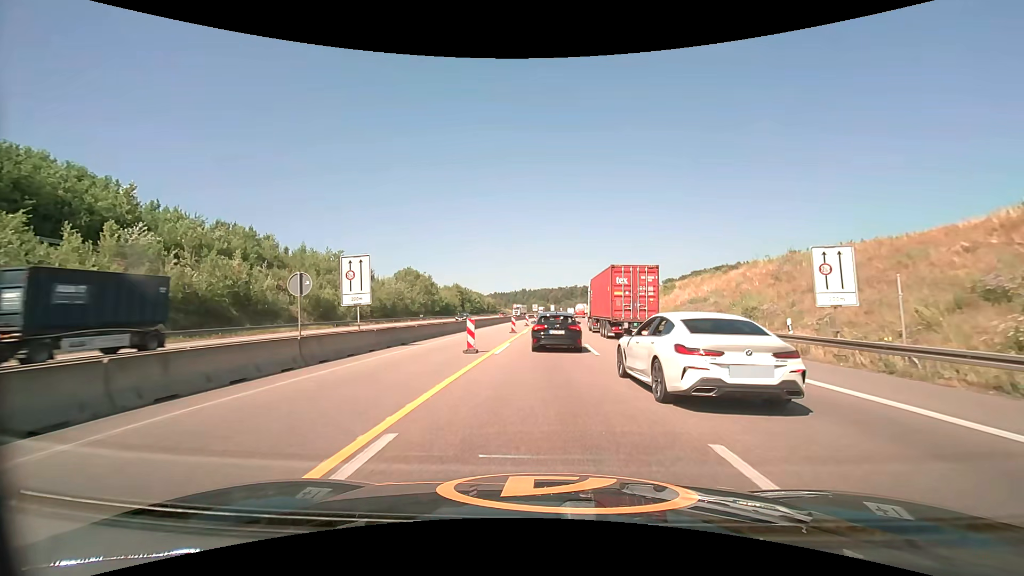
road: motorway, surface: asphalt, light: Day
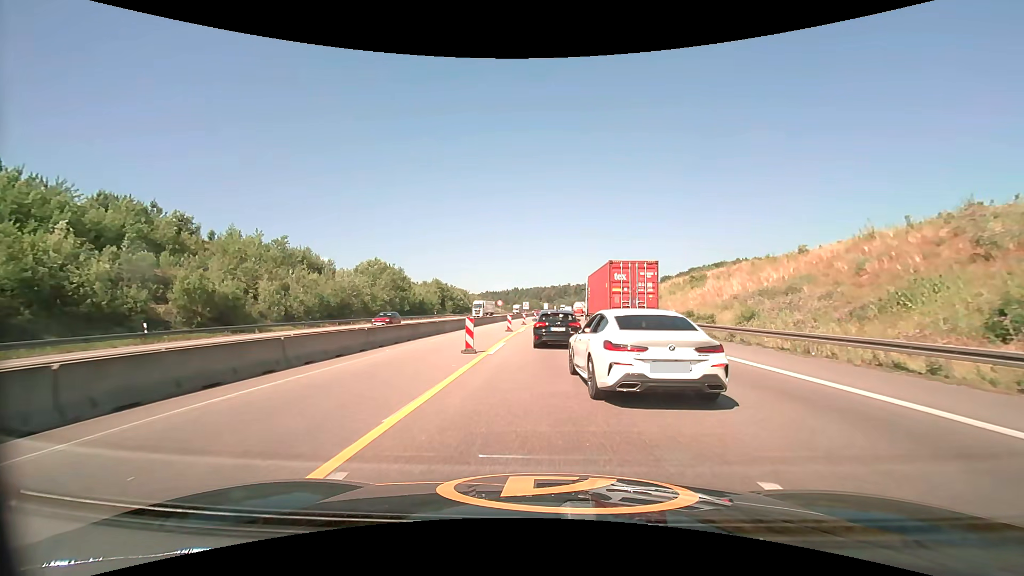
(+0.1, +18.8) m; +1°
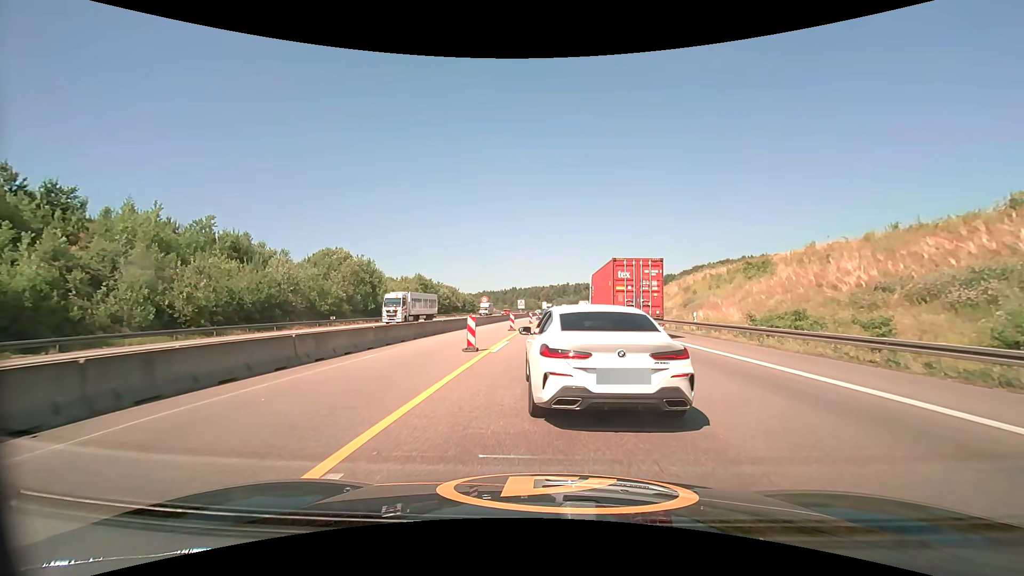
(+0.1, +17.5) m; 0°
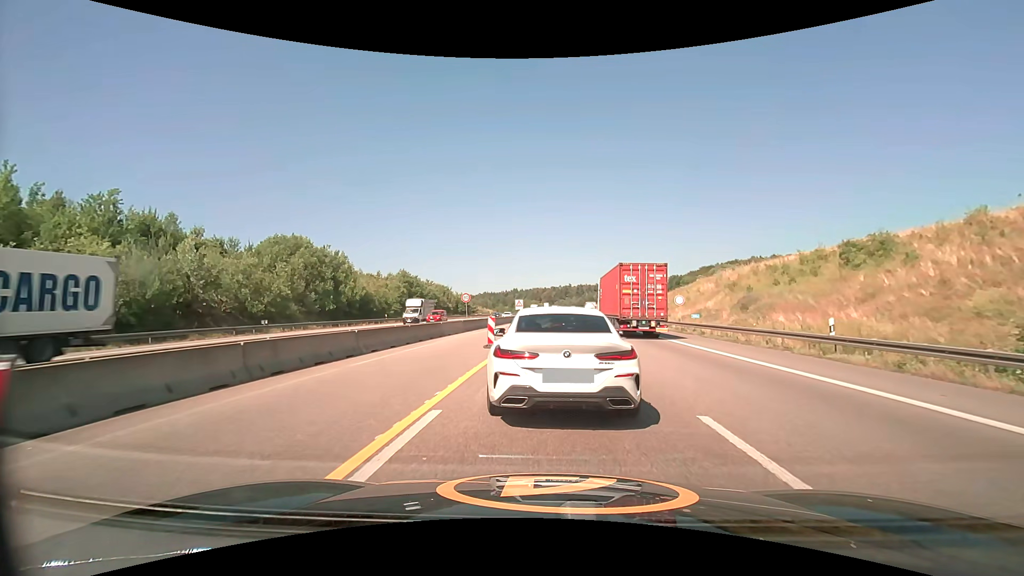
(0.0, +14.6) m; 0°
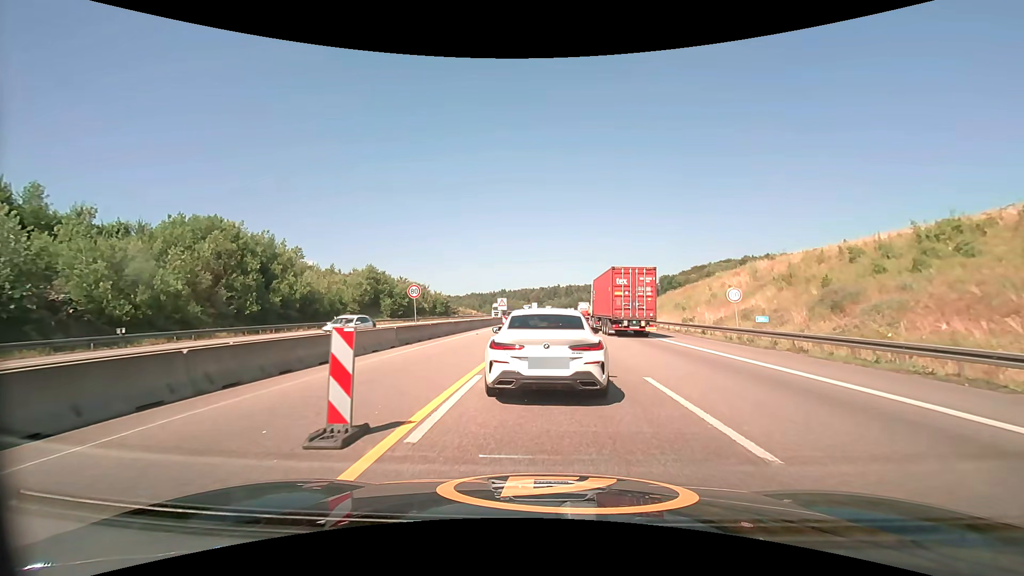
(+0.1, +13.6) m; +1°
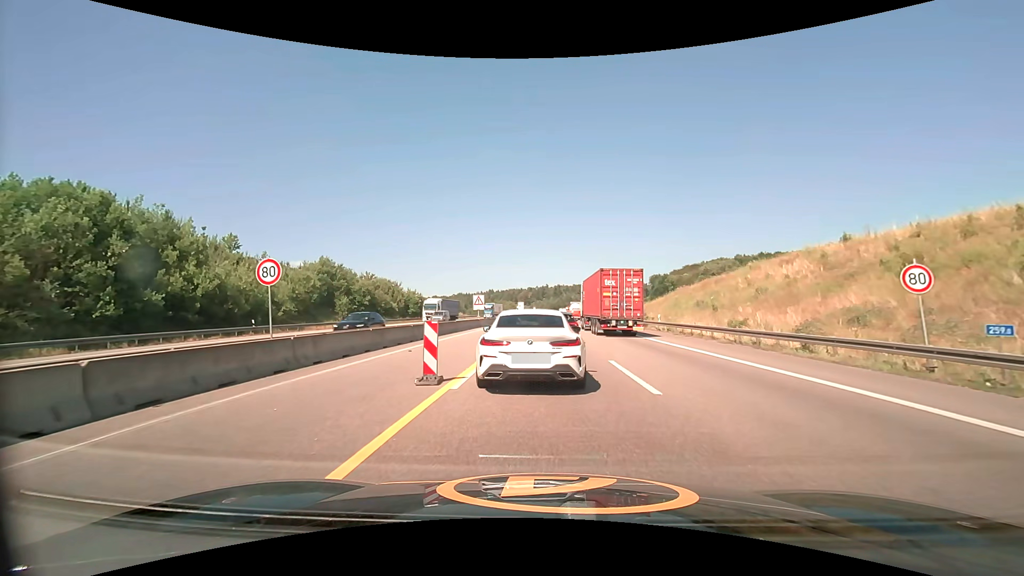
(+0.2, +13.7) m; +1°
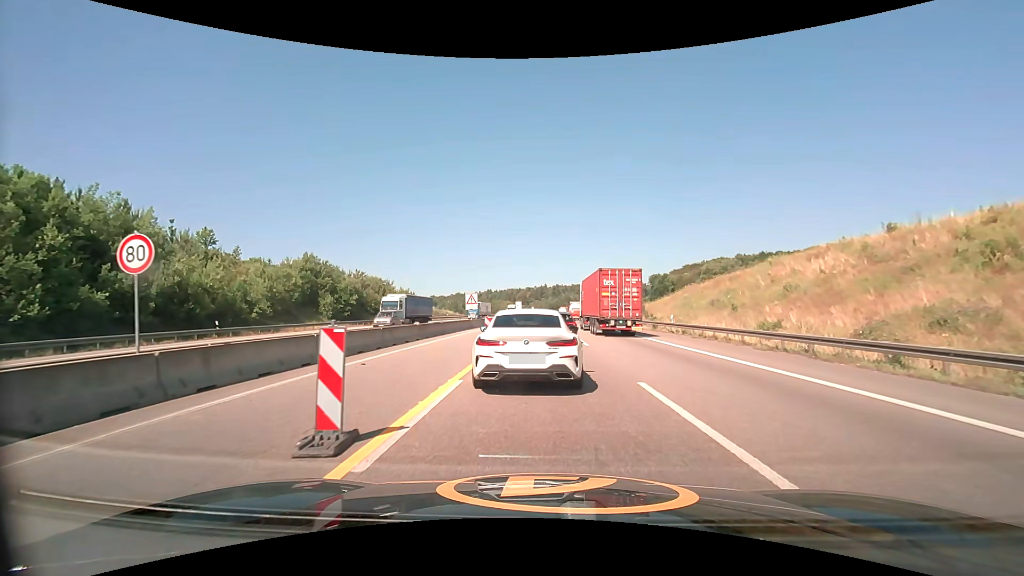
(0.0, +4.5) m; 0°
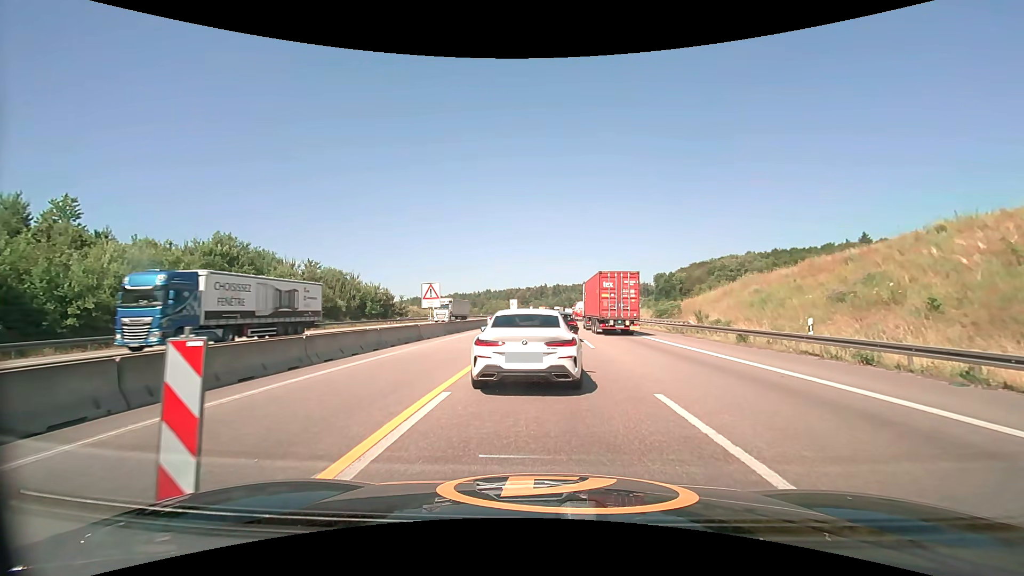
(0.0, +18.6) m; 0°
(0, +10) (0, +20) (0, +30) (+1, +40) (+1, +50) (+1, +60) (+2, +70) (+2, +80) (+3, +90) (+3, +100) m
